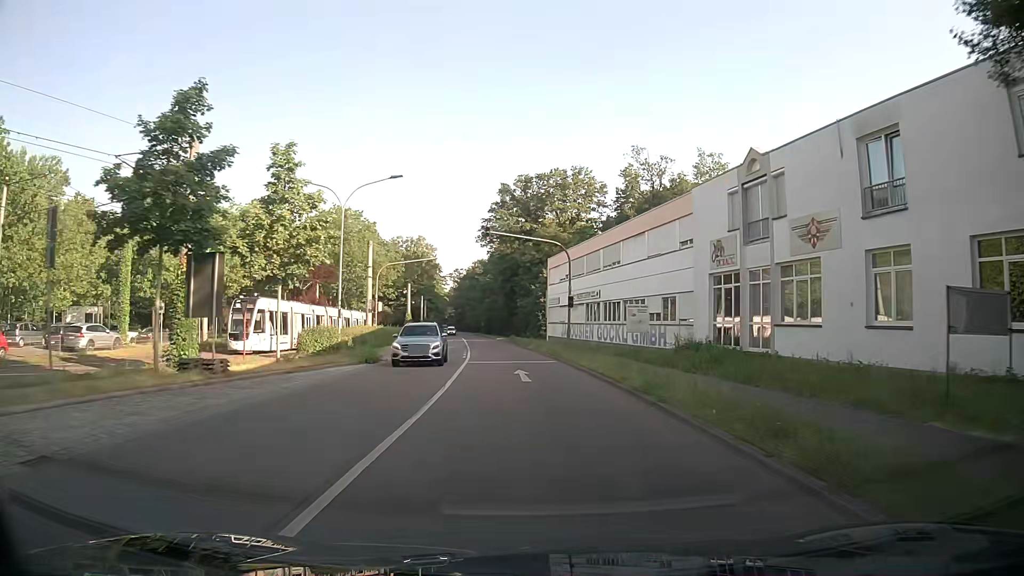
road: secondary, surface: asphalt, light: Day
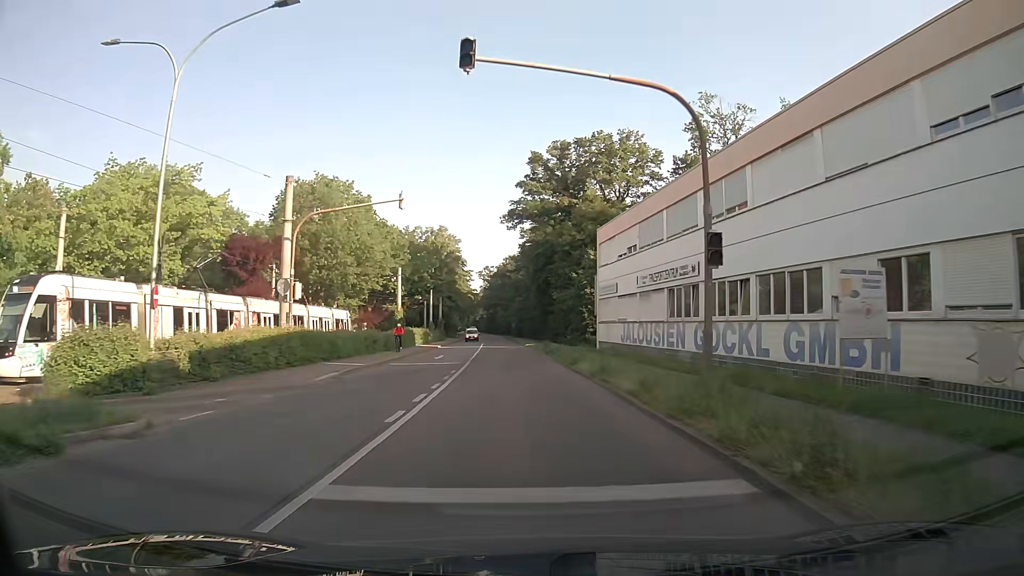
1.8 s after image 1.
(-0.3, +21.9) m; -3°
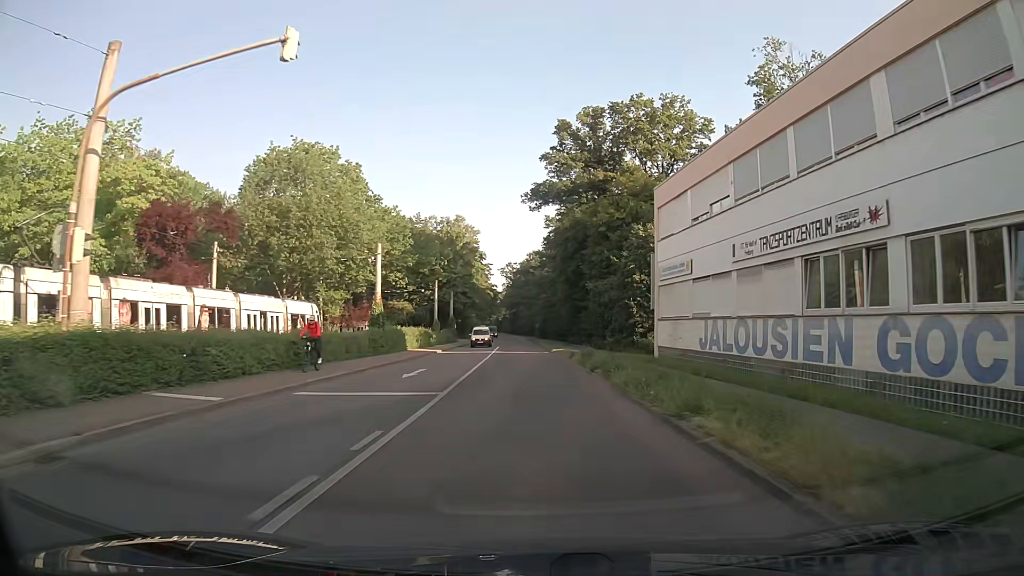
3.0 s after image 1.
(-0.2, +14.5) m; -1°
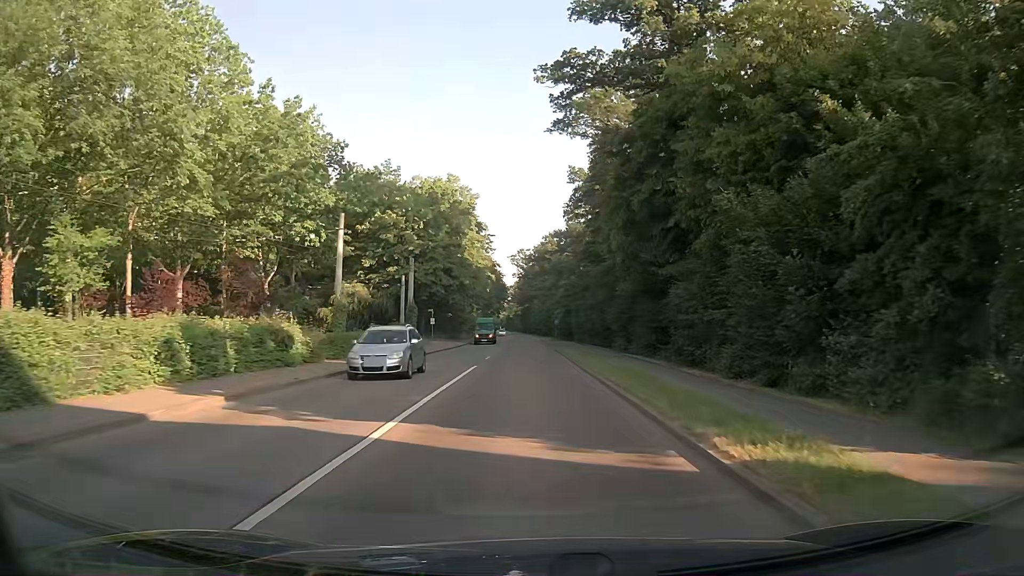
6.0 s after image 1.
(-0.8, +36.3) m; -2°
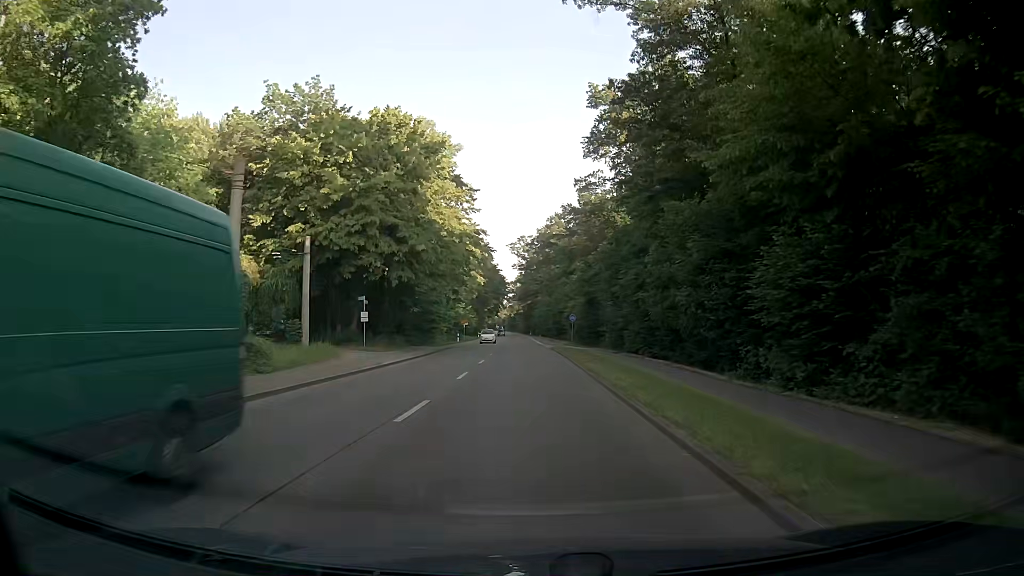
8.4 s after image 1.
(-0.2, +29.7) m; 0°
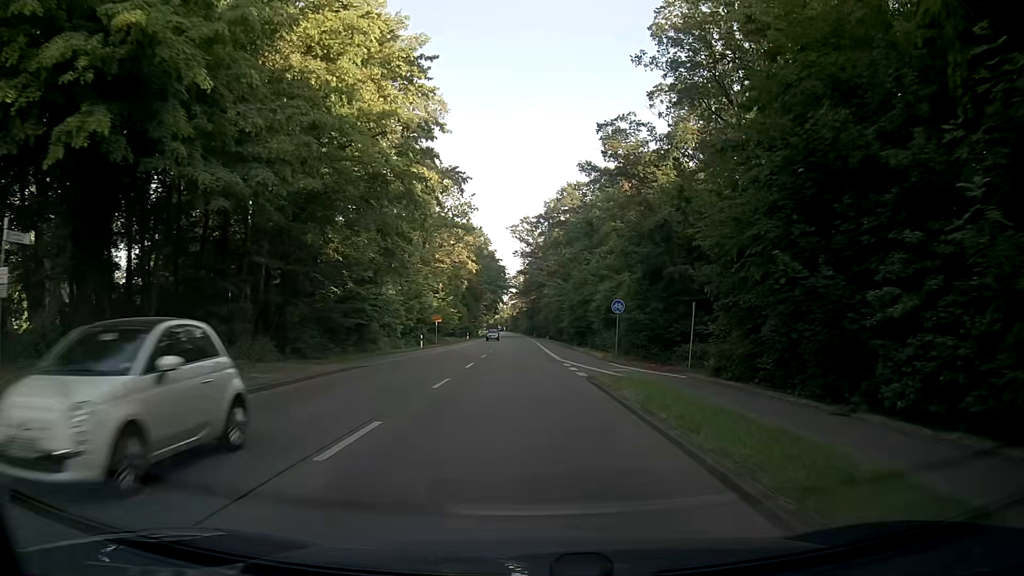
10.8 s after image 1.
(-0.2, +30.4) m; -1°
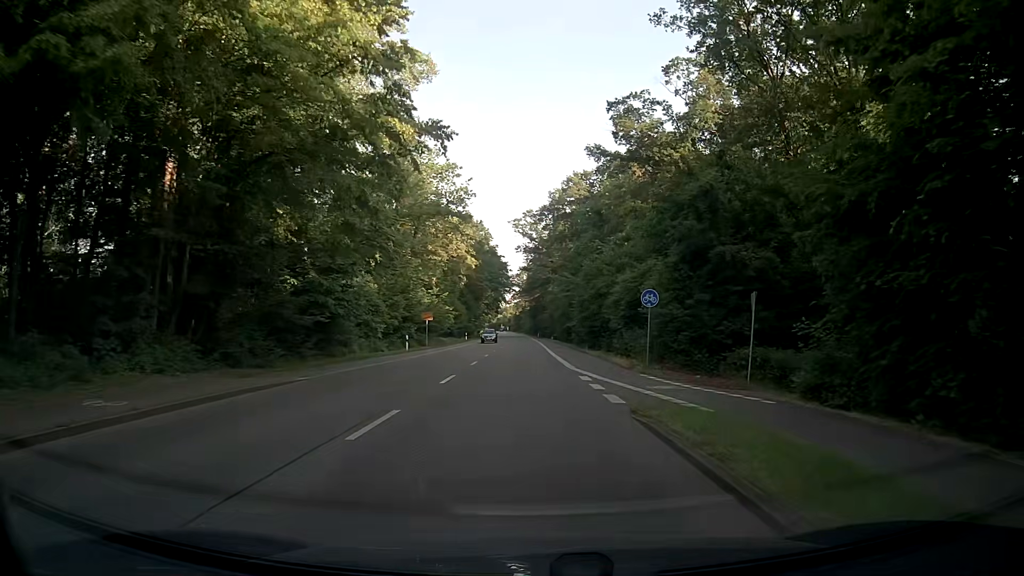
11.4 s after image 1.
(0.0, +7.7) m; +1°
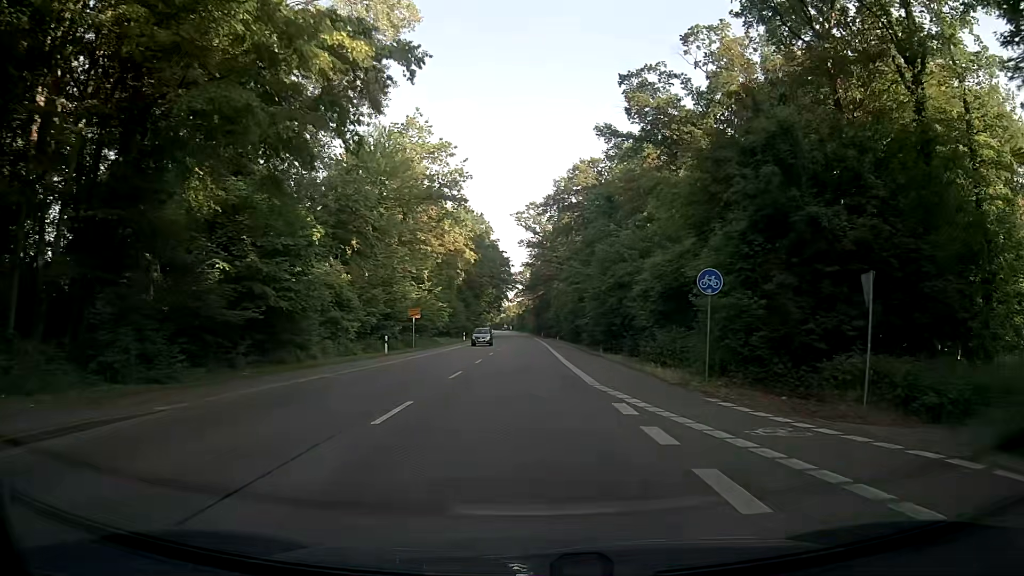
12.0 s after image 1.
(-0.1, +7.7) m; -1°
